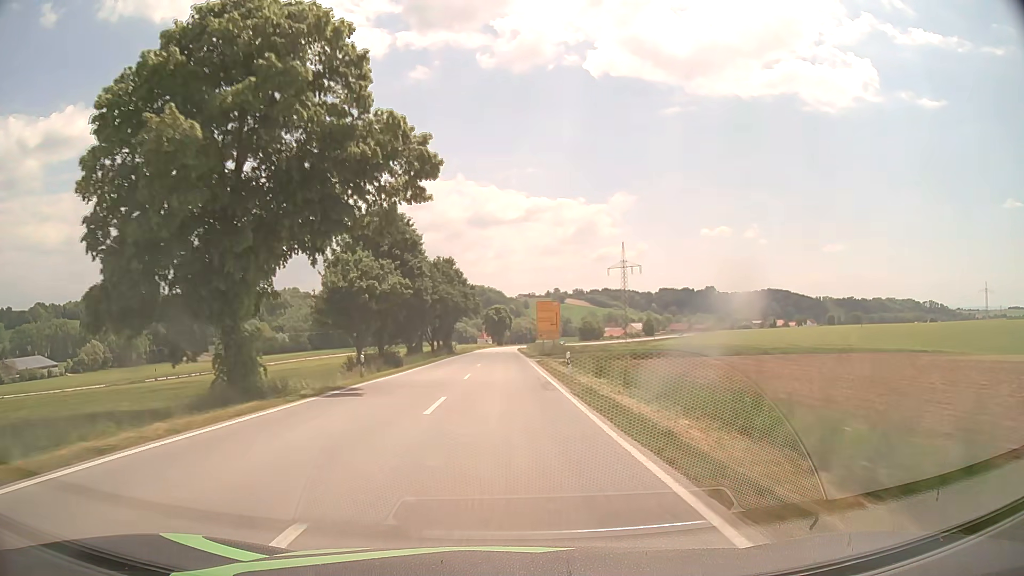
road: secondary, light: Day
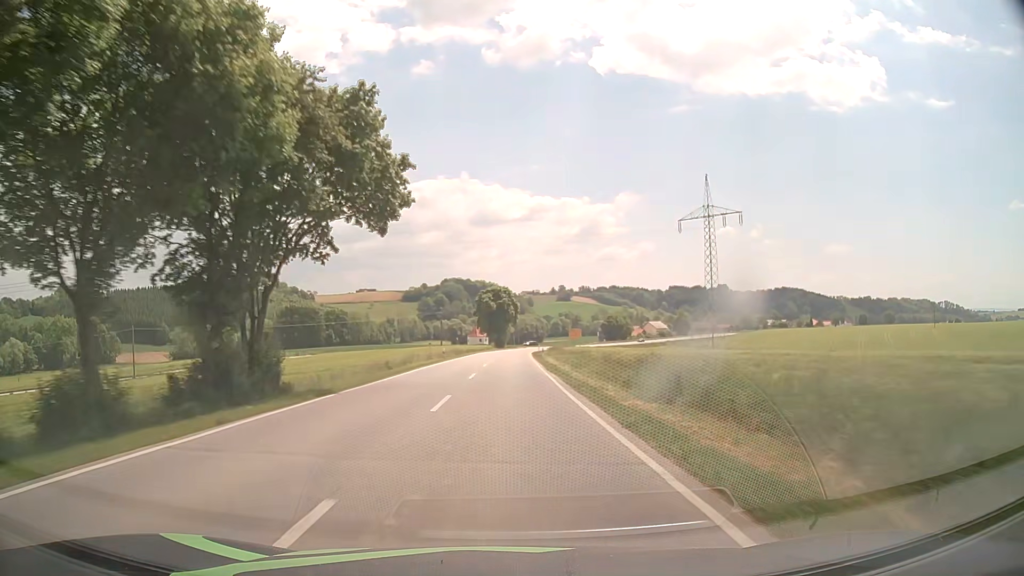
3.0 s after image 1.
(-0.1, +70.9) m; 0°
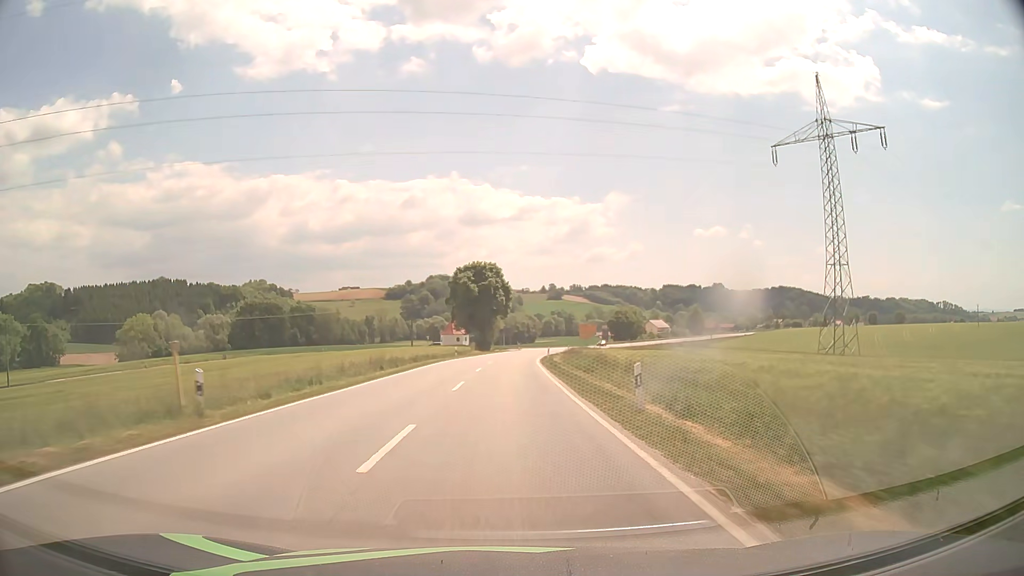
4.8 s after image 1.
(+0.1, +42.6) m; +1°
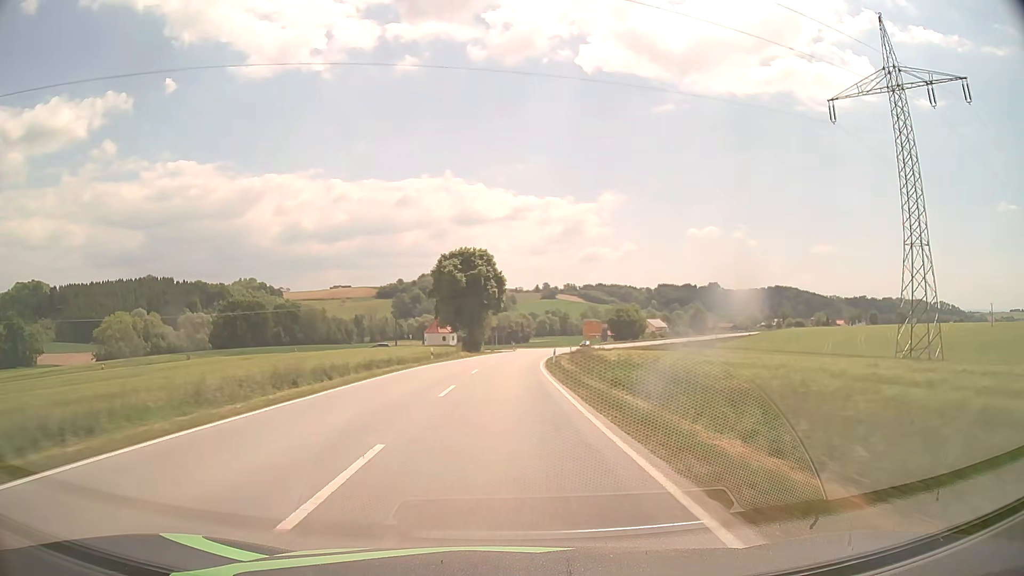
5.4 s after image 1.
(+0.1, +14.2) m; +1°
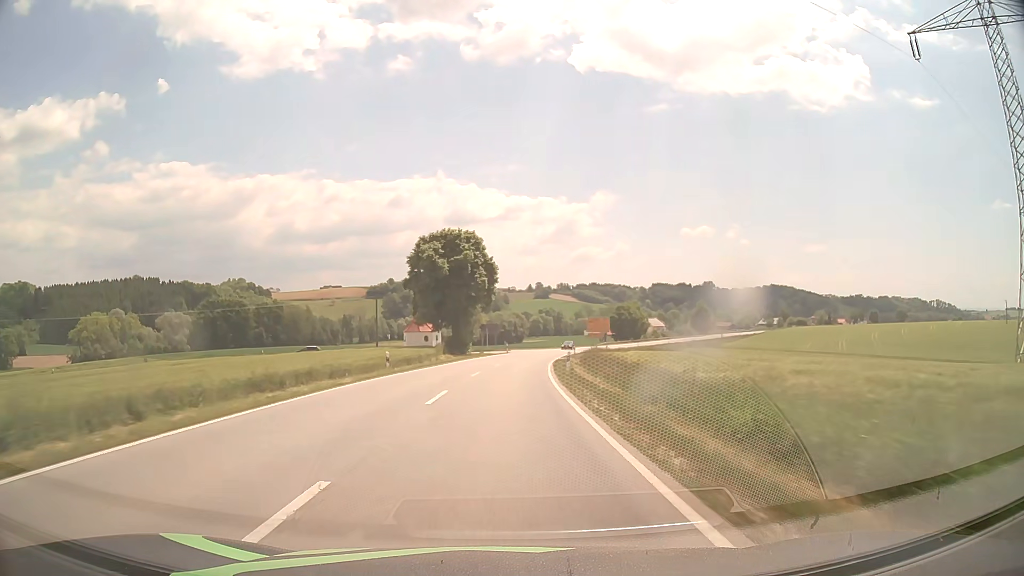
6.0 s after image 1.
(+0.1, +14.2) m; +1°
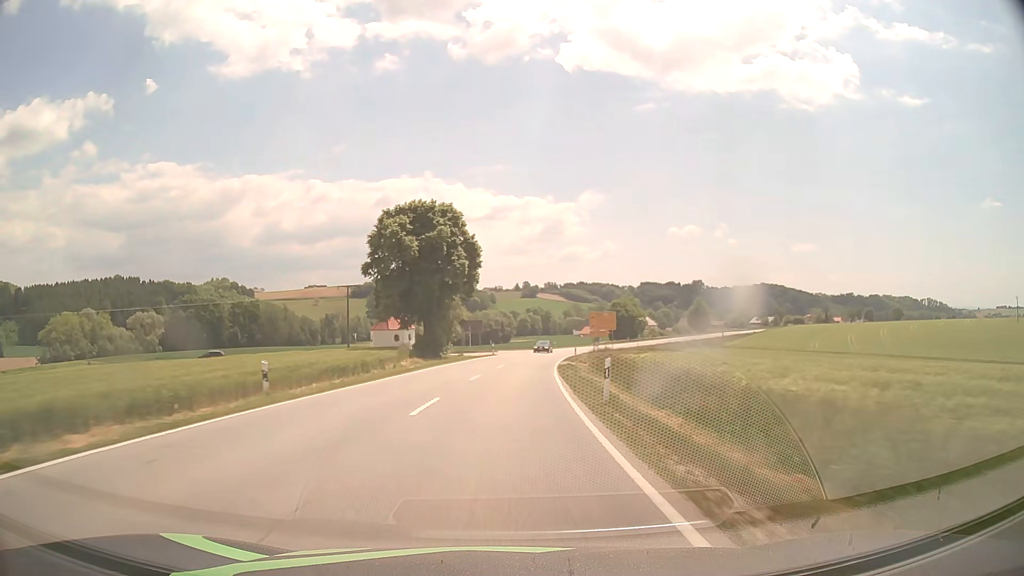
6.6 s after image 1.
(+0.1, +14.2) m; +1°
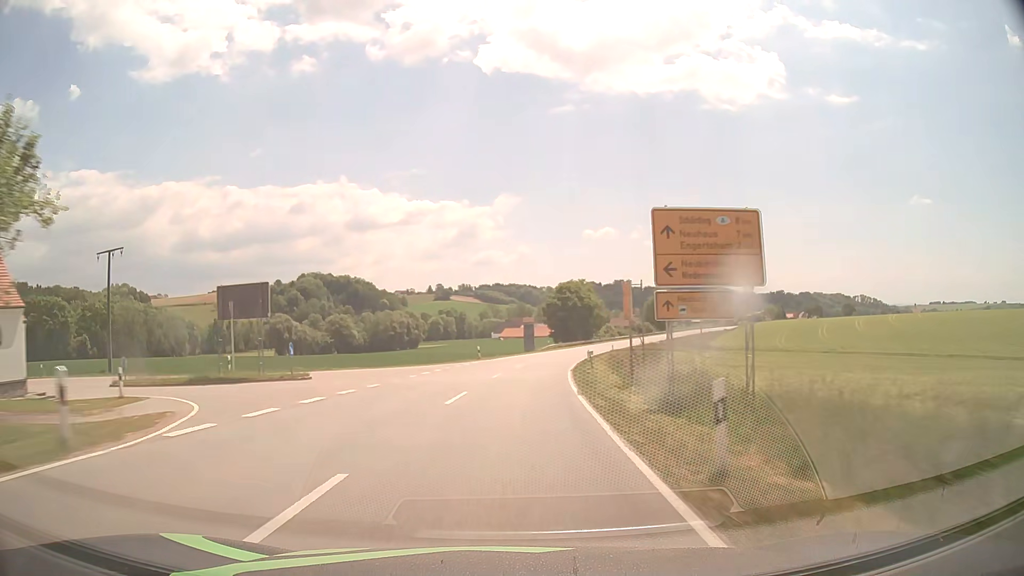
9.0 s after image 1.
(+3.4, +56.6) m; +7°
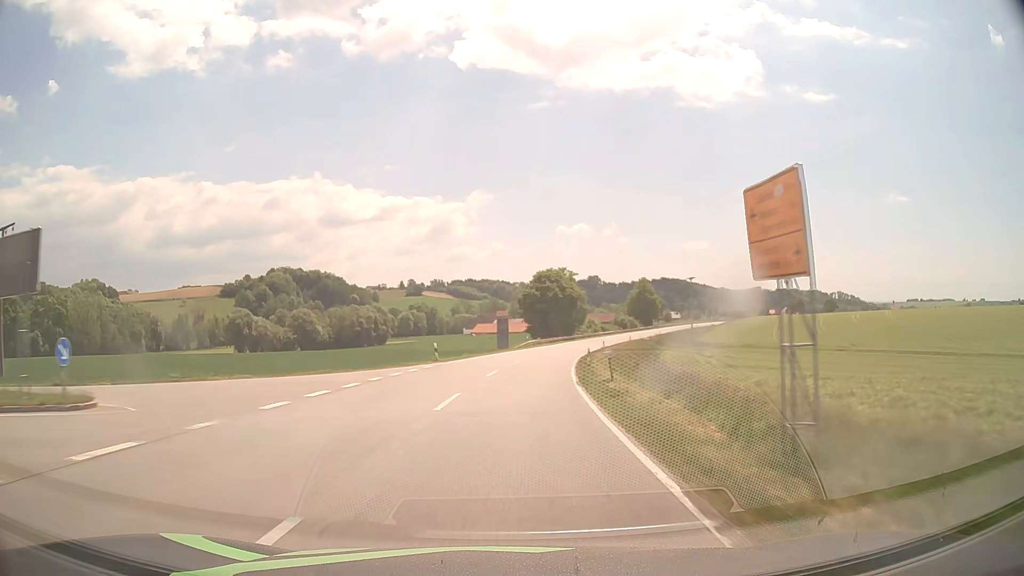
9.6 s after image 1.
(+0.2, +14.2) m; +2°
(0, +10) (+1, +20) (+1, +30) (+2, +40) (+4, +50) (+5, +60) (+7, +69) (+10, +79) (+12, +89) (+15, +99) m
